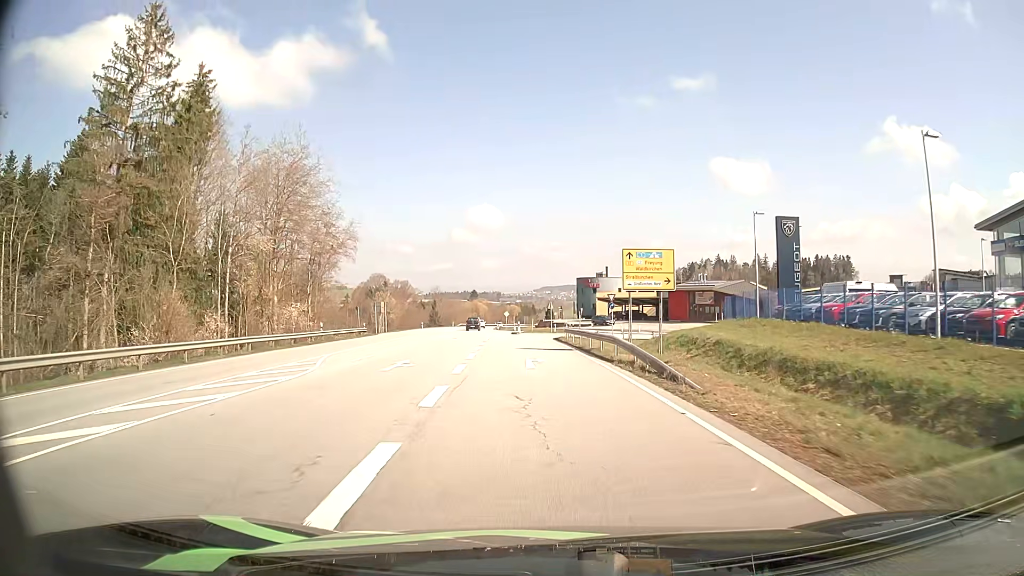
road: primary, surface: asphalt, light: Day
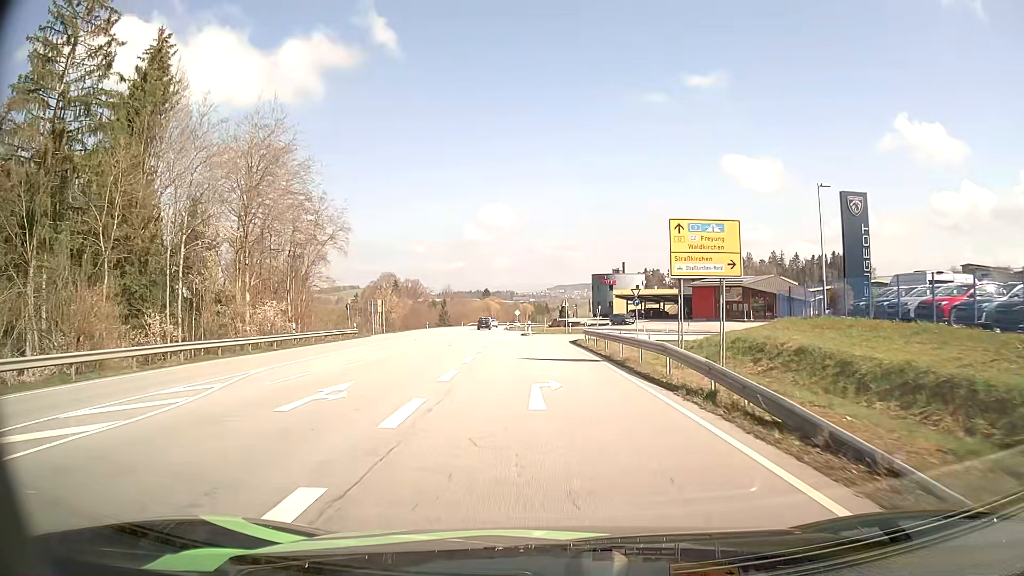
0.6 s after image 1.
(-0.1, +8.0) m; -1°
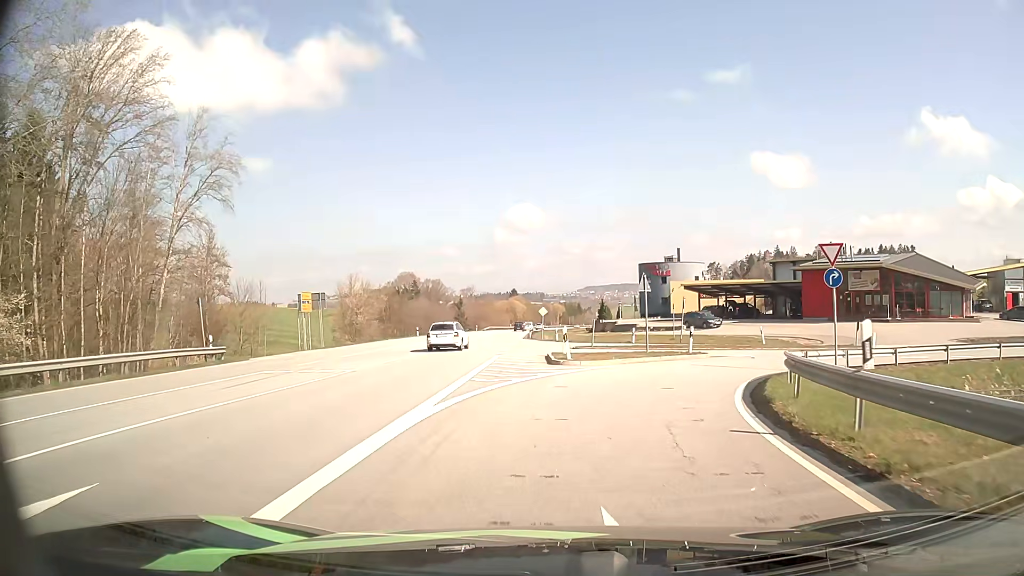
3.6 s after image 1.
(-1.1, +32.0) m; -3°
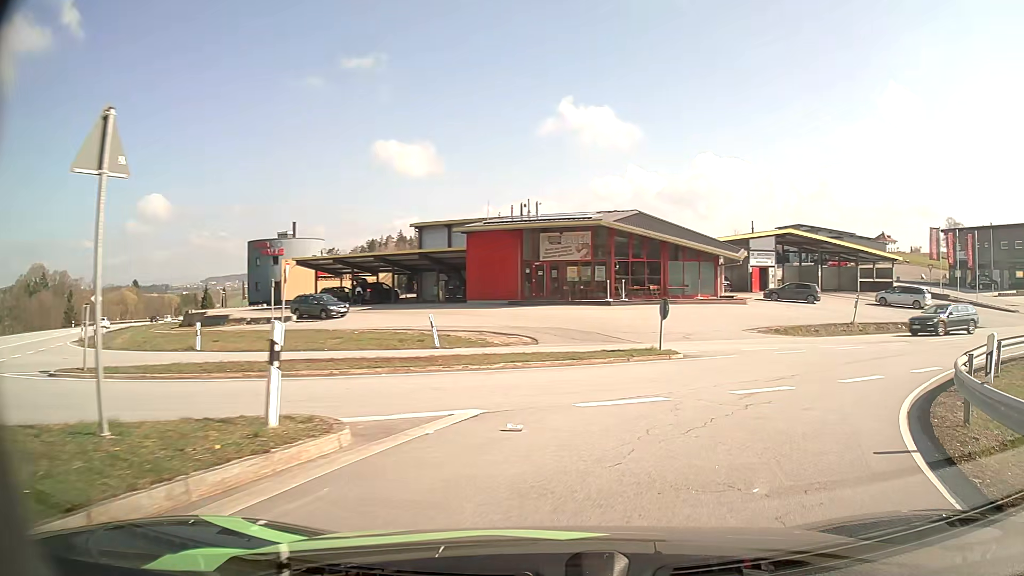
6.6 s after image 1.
(+3.5, +20.1) m; +33°
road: residential
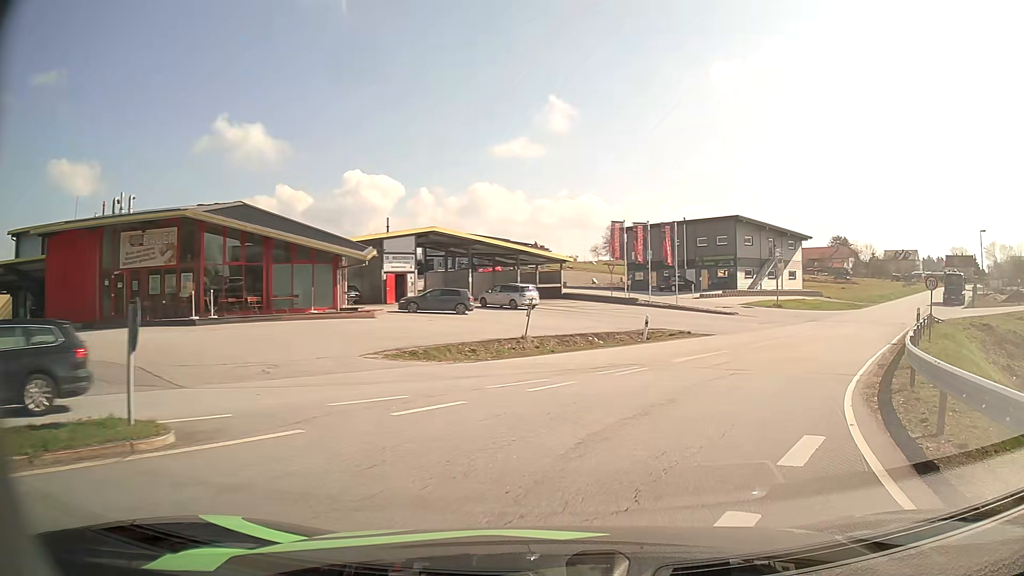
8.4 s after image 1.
(+2.7, +10.2) m; +28°
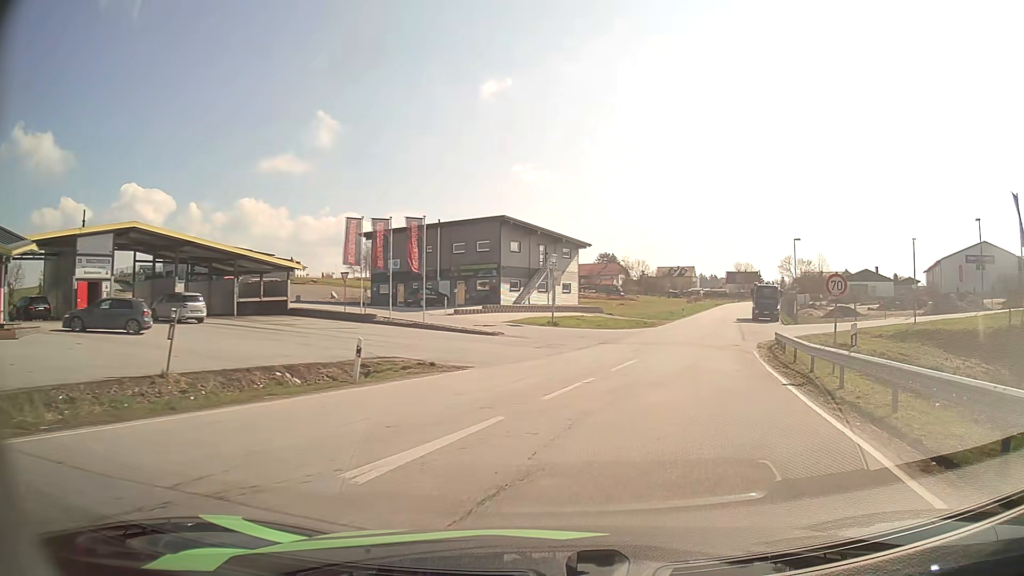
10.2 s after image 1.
(+2.3, +10.8) m; +22°
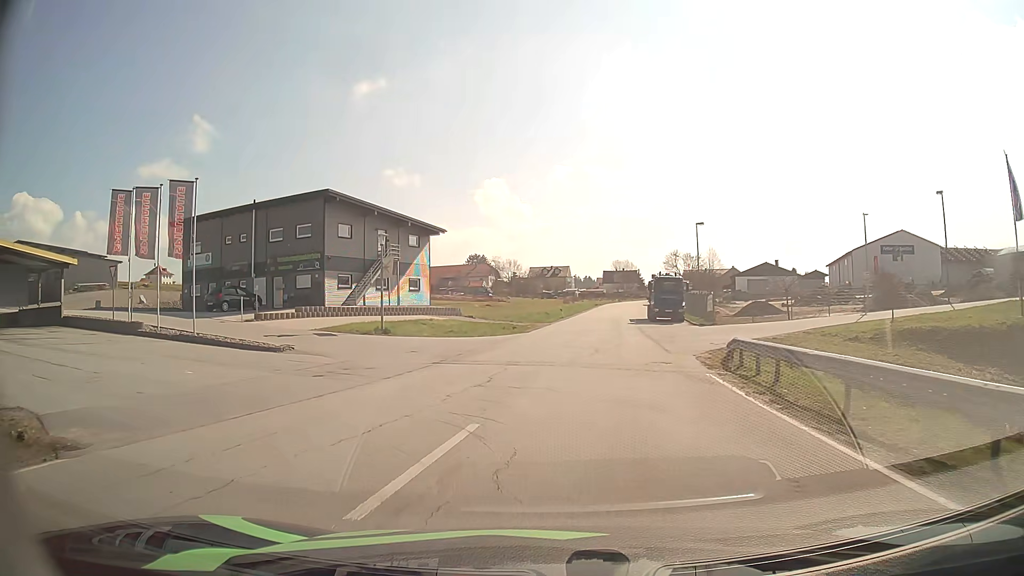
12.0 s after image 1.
(+1.7, +12.7) m; +12°
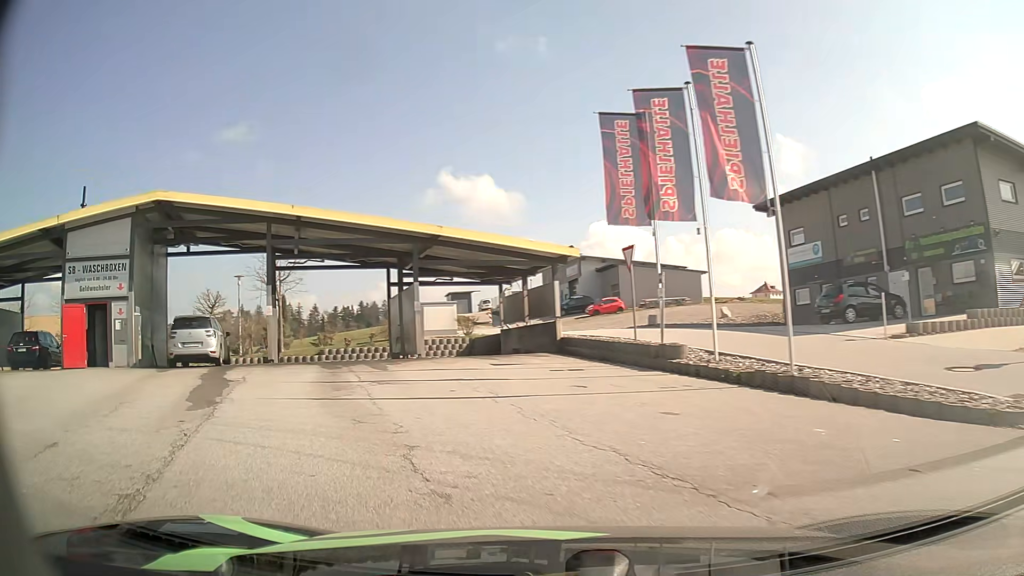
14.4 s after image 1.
(-6.2, +14.0) m; -50°
